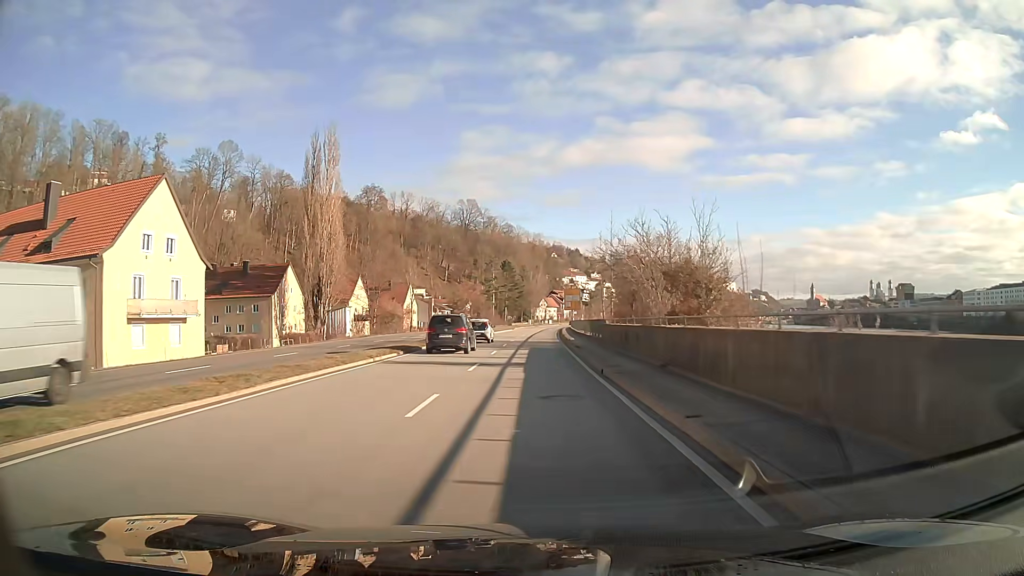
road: primary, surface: asphalt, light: Day
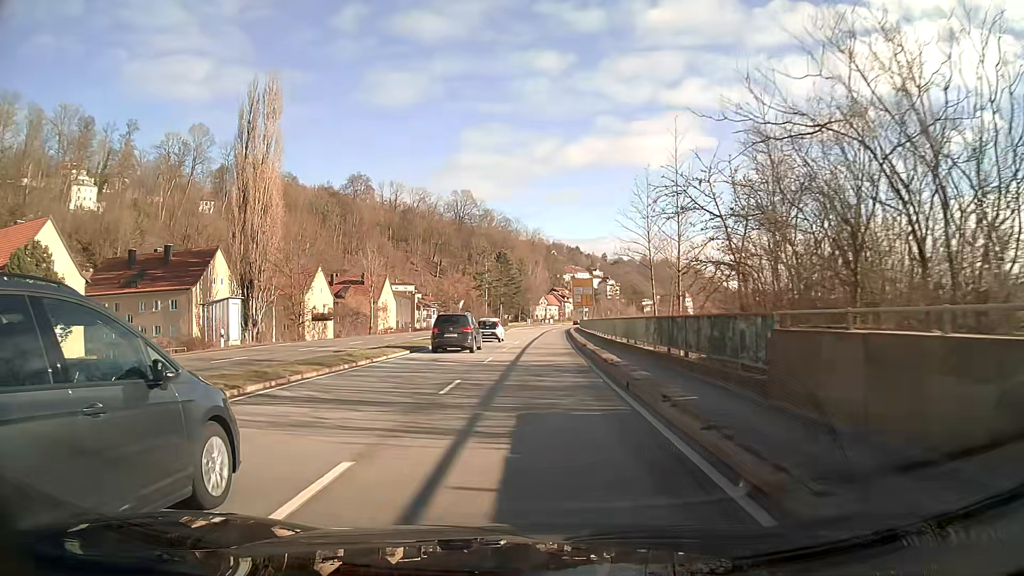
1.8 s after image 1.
(0.0, +24.2) m; 0°
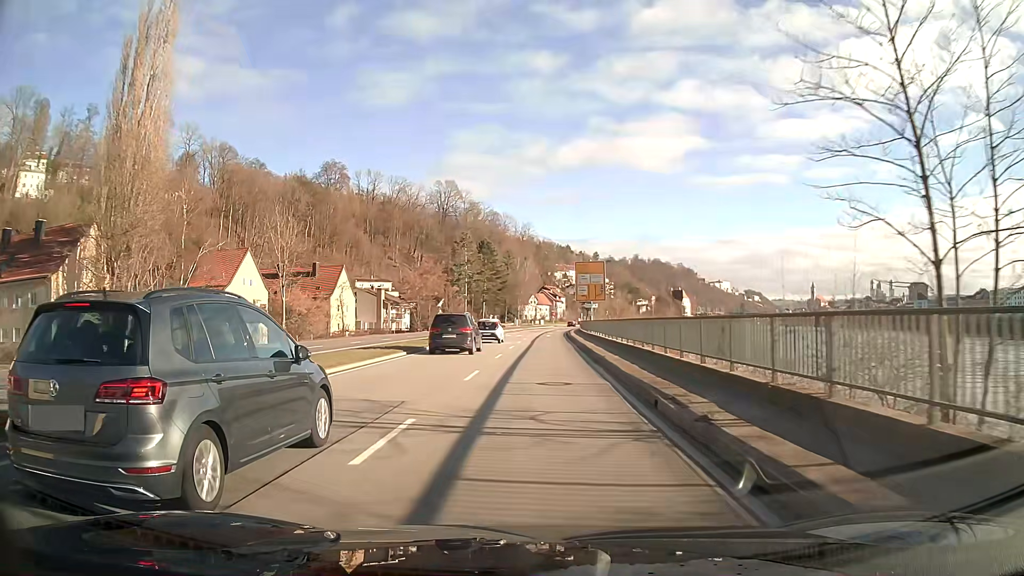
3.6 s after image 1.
(+0.2, +24.2) m; +1°
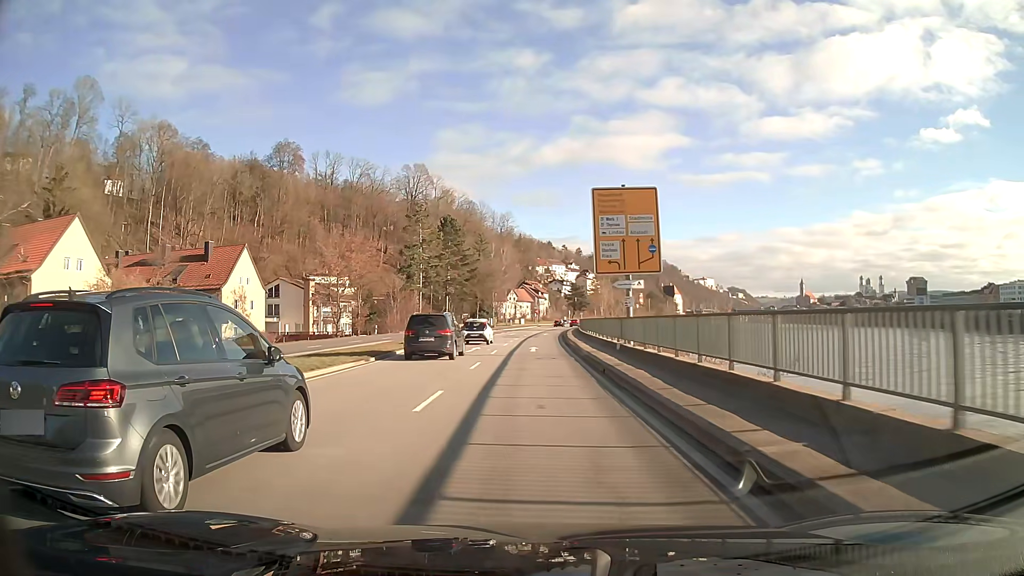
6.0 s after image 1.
(+0.4, +32.2) m; +1°
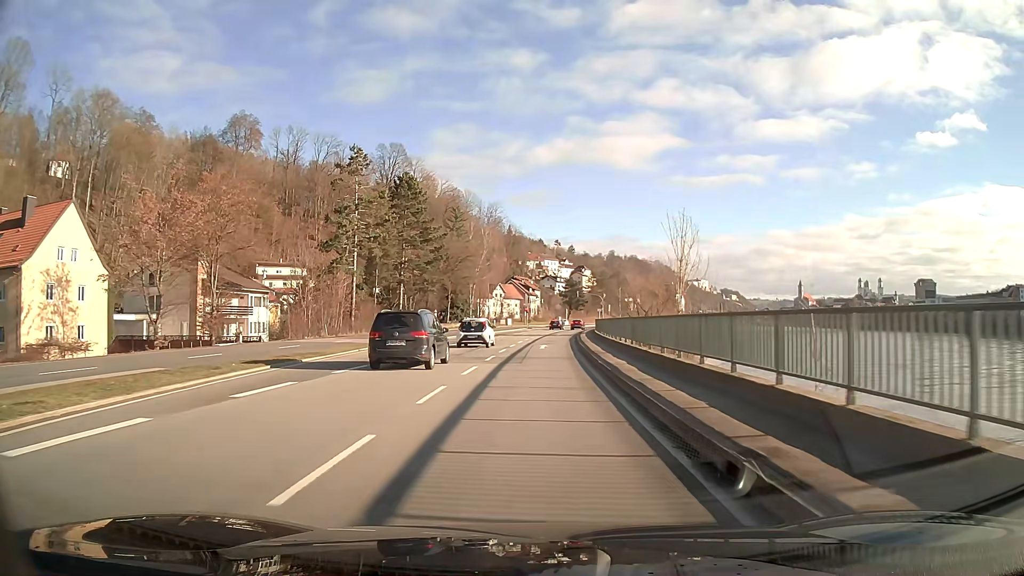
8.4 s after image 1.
(+0.2, +32.2) m; +1°
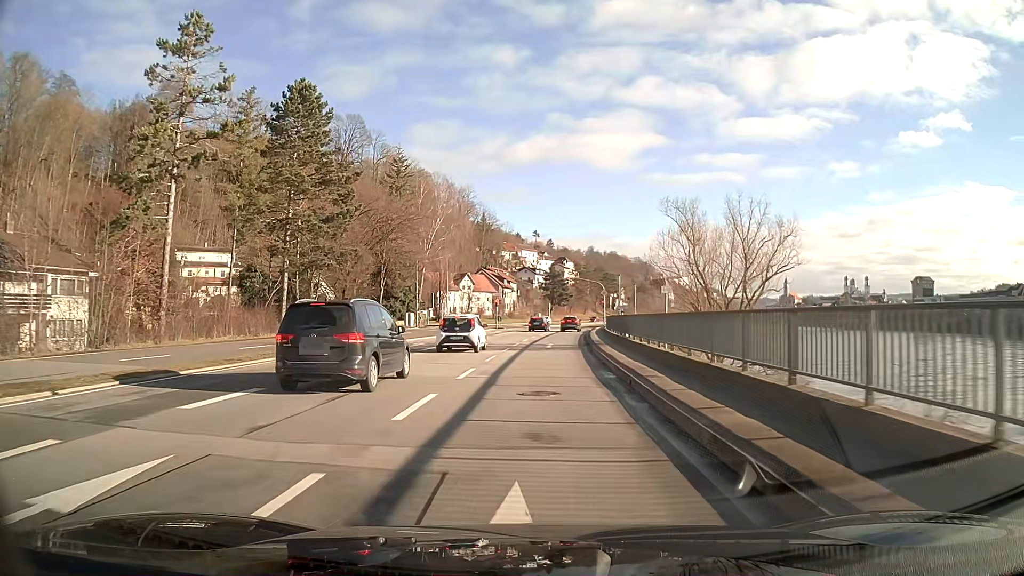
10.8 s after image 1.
(+0.5, +32.0) m; +2°
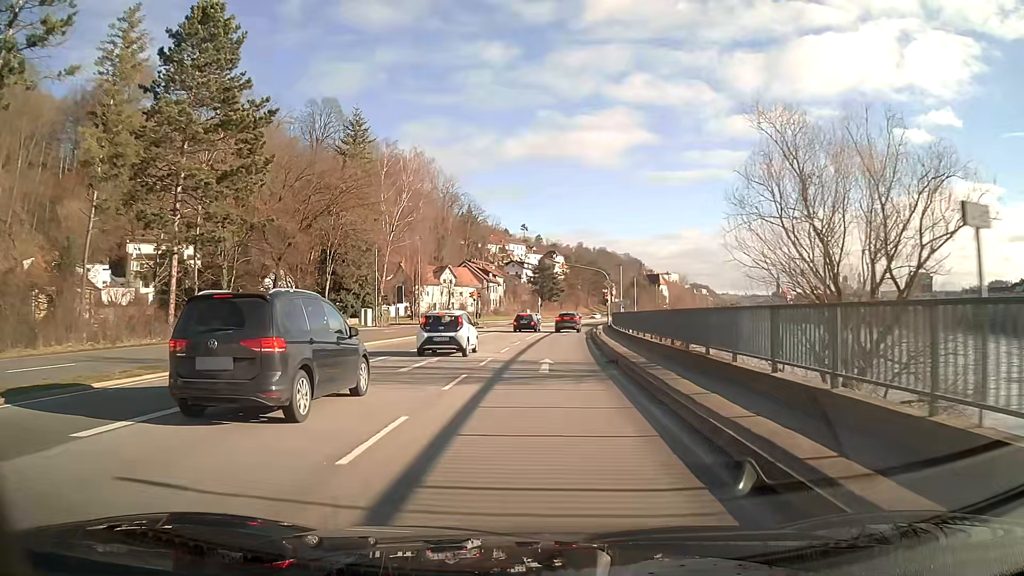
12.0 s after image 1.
(+0.1, +14.6) m; +1°
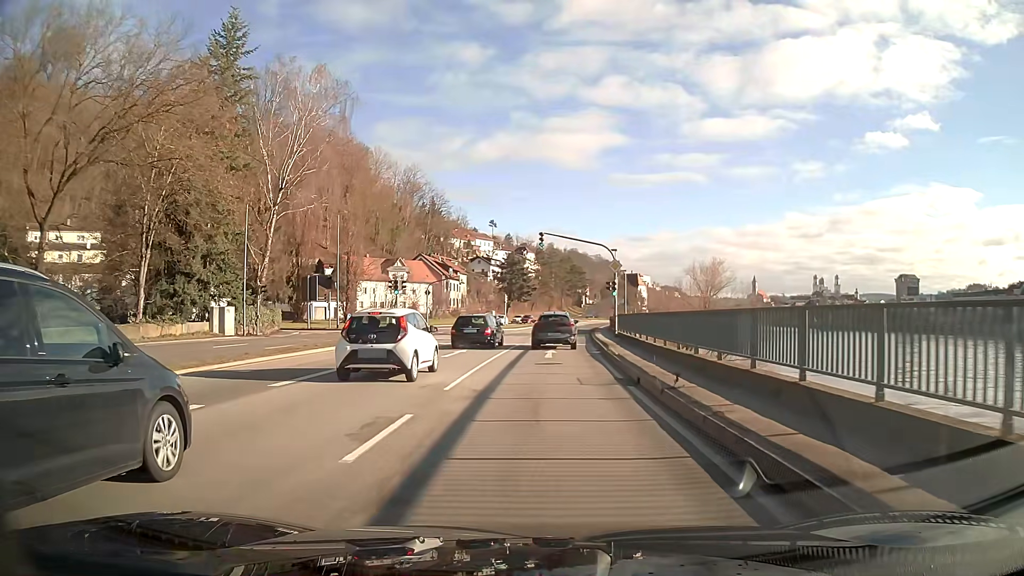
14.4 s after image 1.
(+0.5, +23.3) m; +2°
